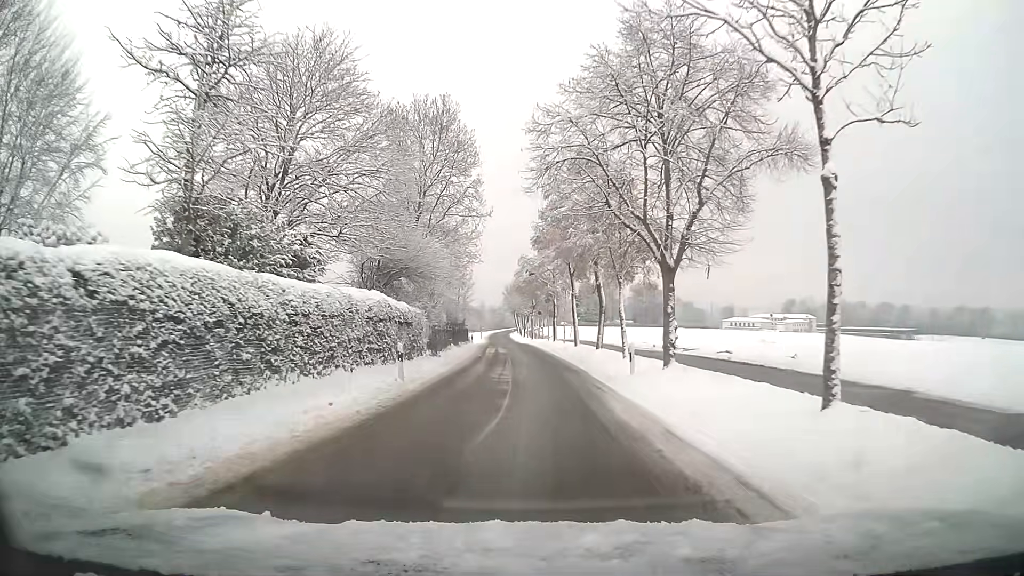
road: residential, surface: asphalt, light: Day
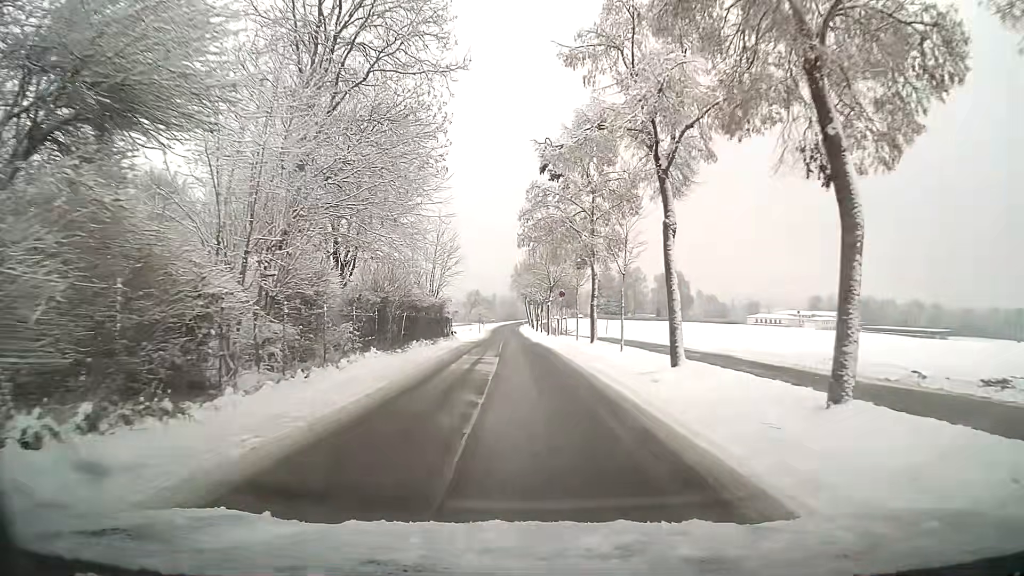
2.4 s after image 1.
(-0.2, +24.8) m; -1°
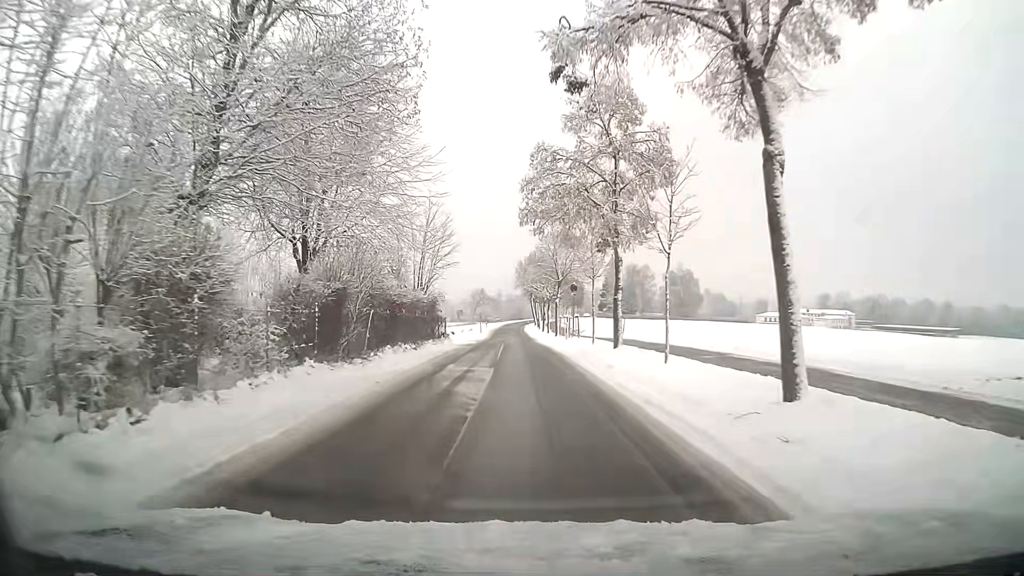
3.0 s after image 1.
(0.0, +6.3) m; -1°
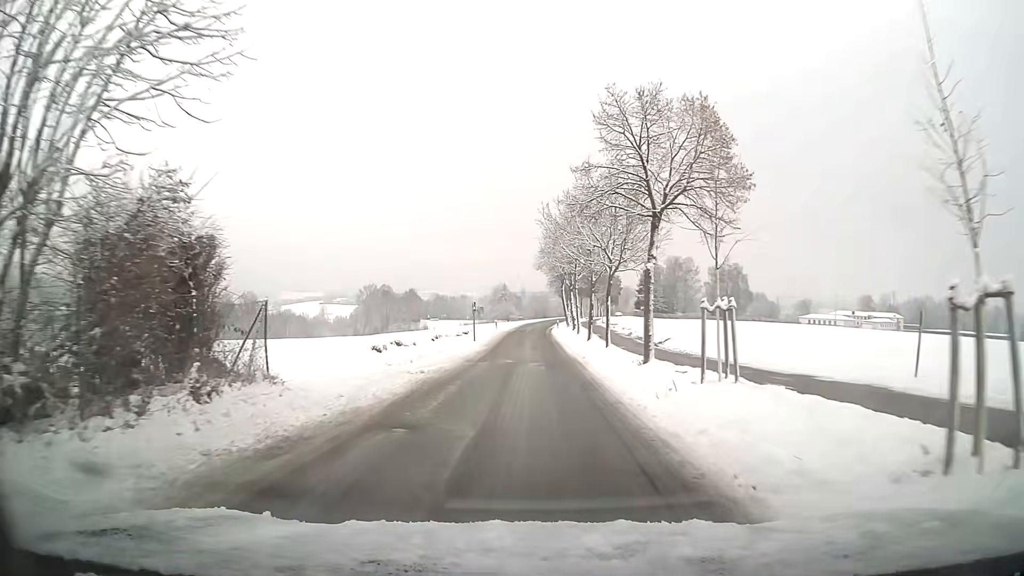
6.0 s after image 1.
(-0.6, +31.6) m; -2°
